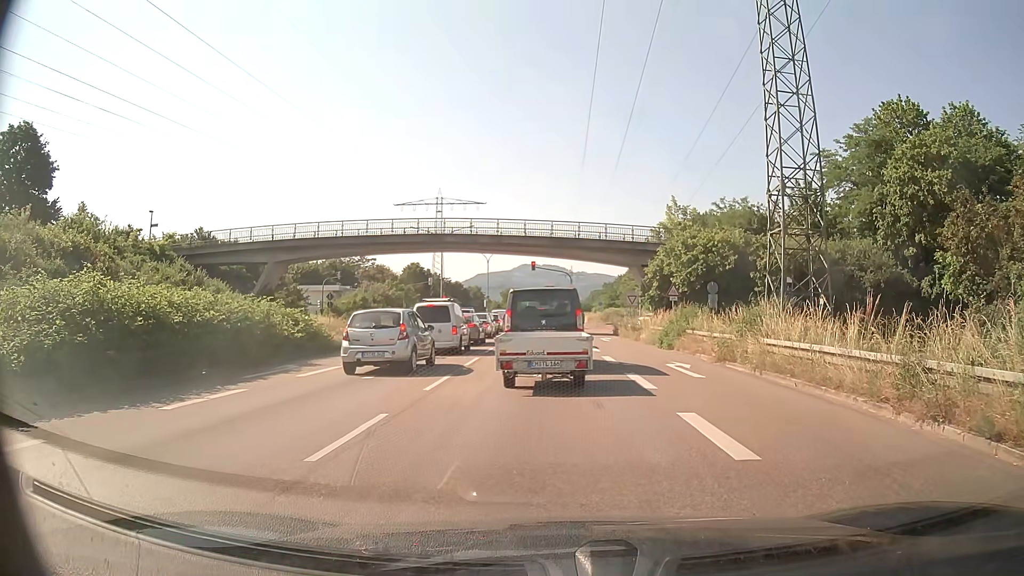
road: trunk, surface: asphalt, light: Day
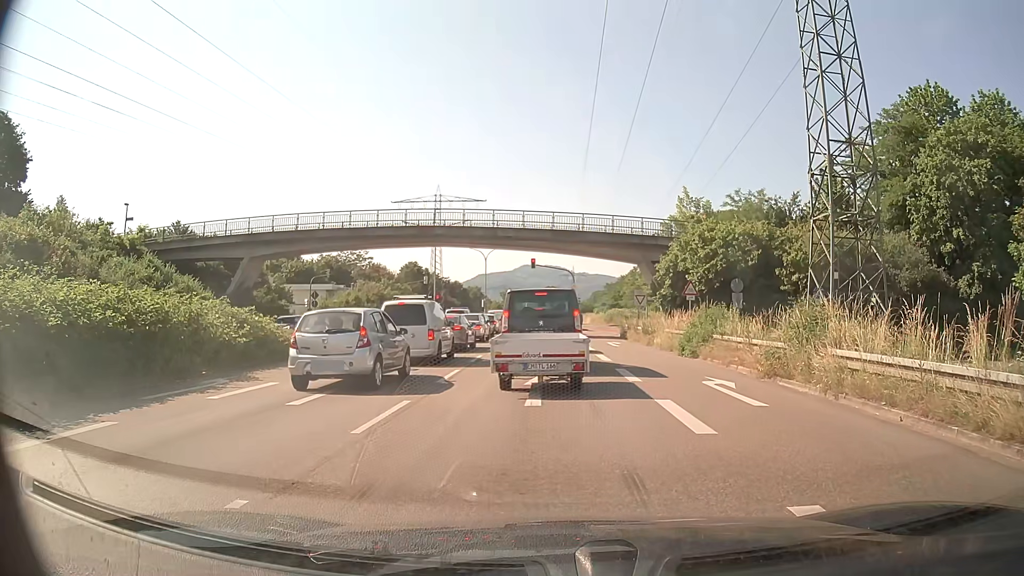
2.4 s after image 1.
(0.0, +4.4) m; 0°
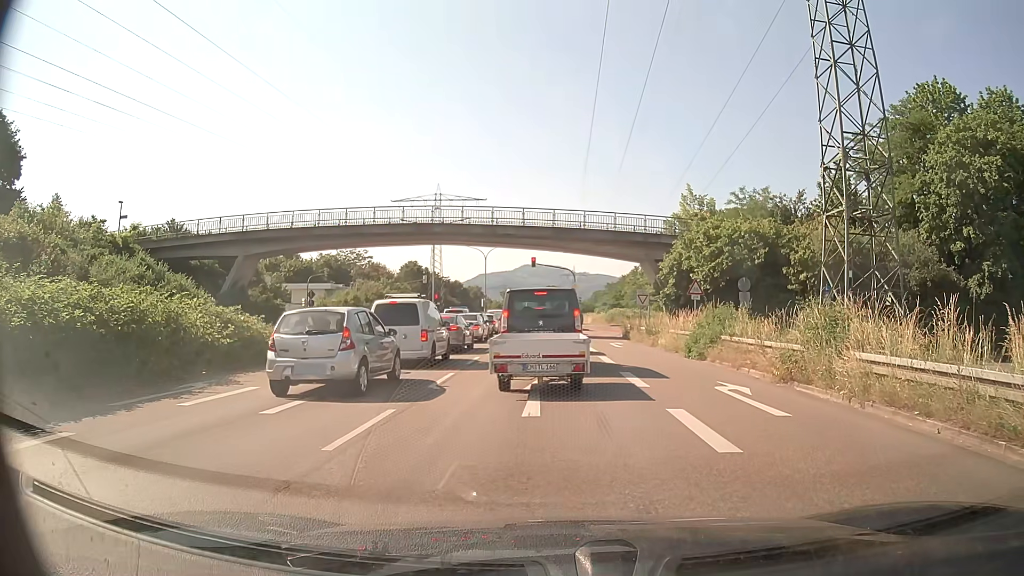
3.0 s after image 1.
(0.0, +1.0) m; -1°
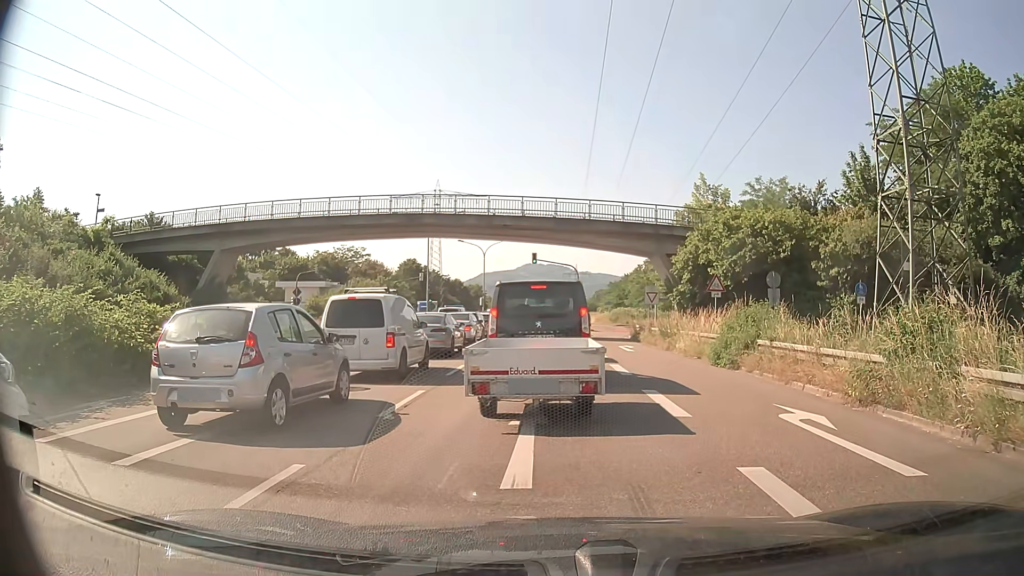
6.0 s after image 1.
(0.0, +3.6) m; 0°
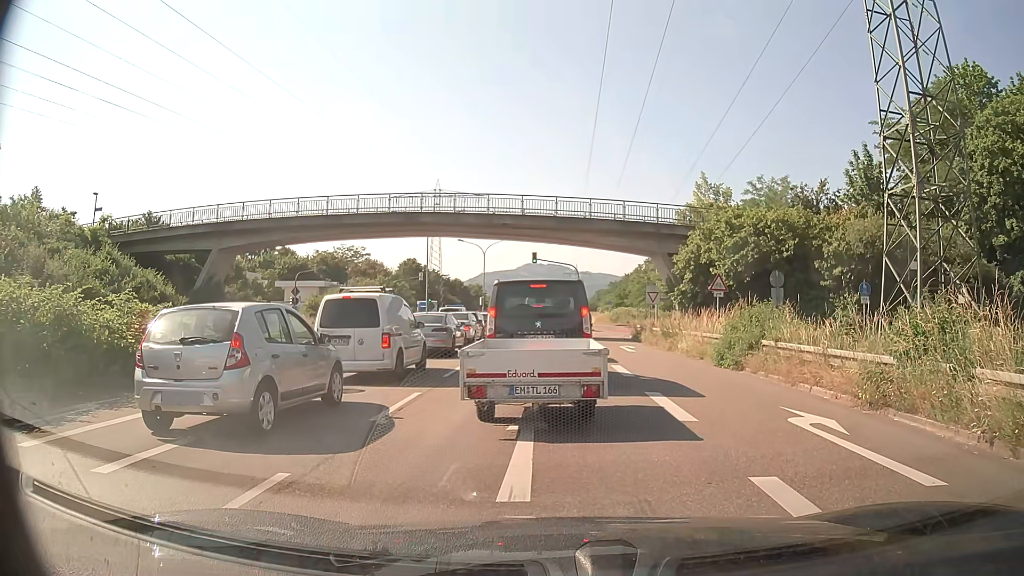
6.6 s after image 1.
(0.0, +0.4) m; 0°
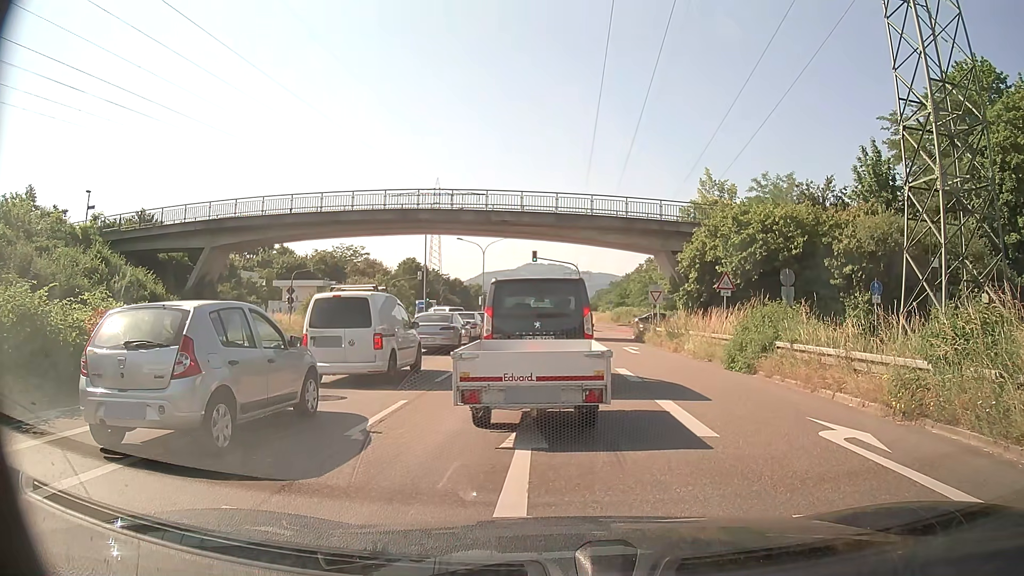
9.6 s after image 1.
(0.0, +1.1) m; 0°
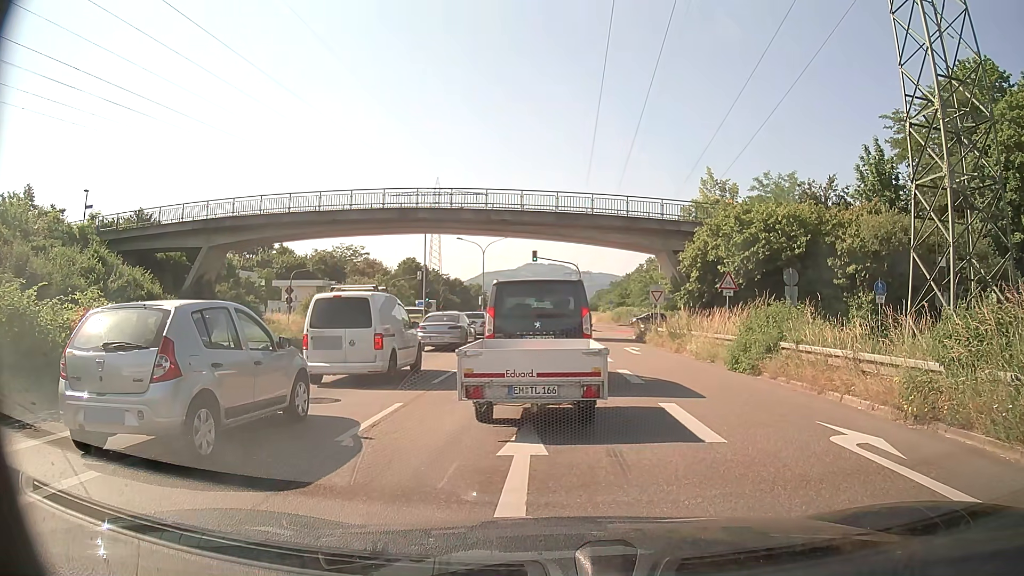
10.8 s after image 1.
(0.0, +0.3) m; 0°
